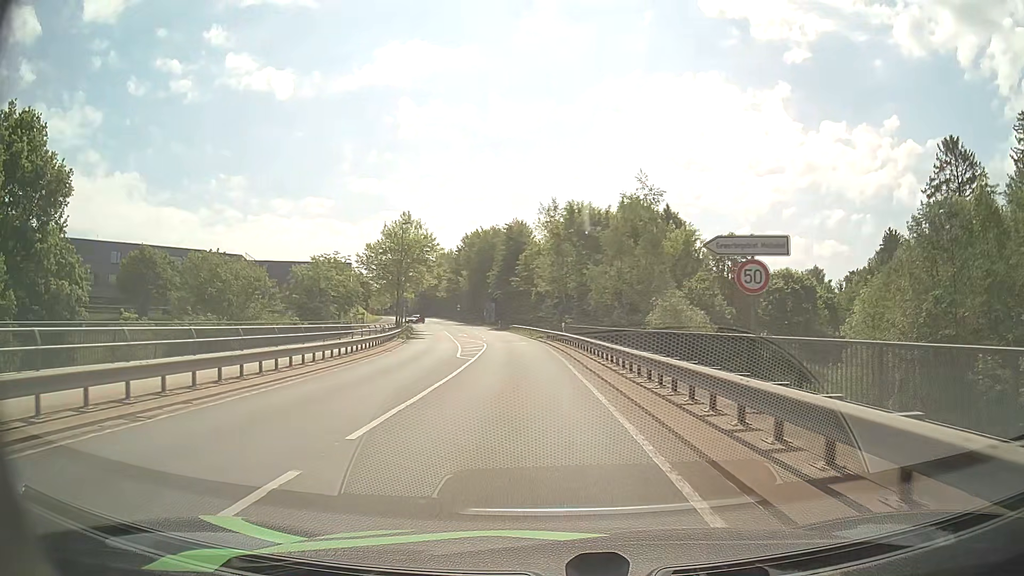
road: secondary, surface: asphalt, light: Day
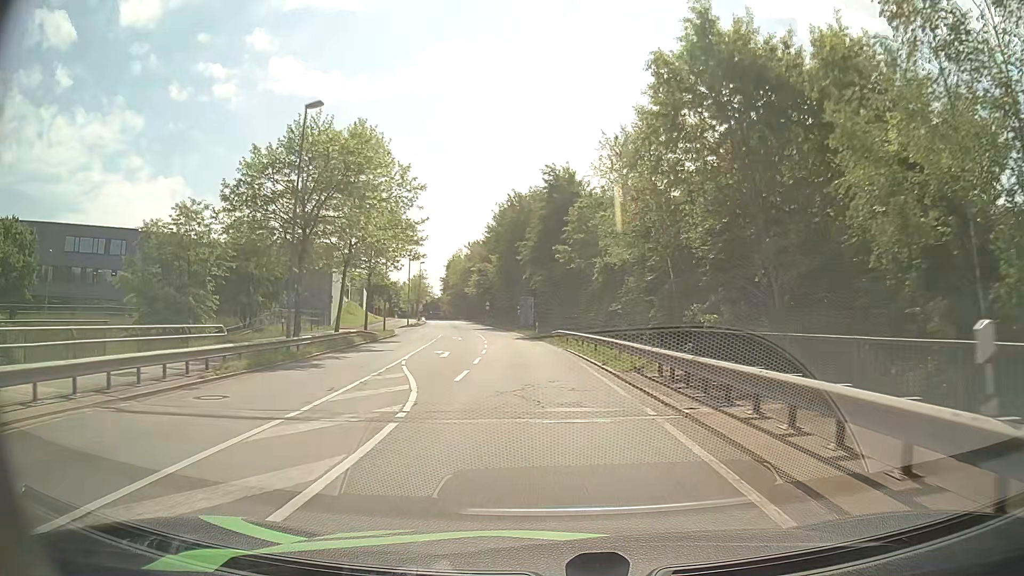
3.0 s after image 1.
(-1.5, +35.4) m; -4°
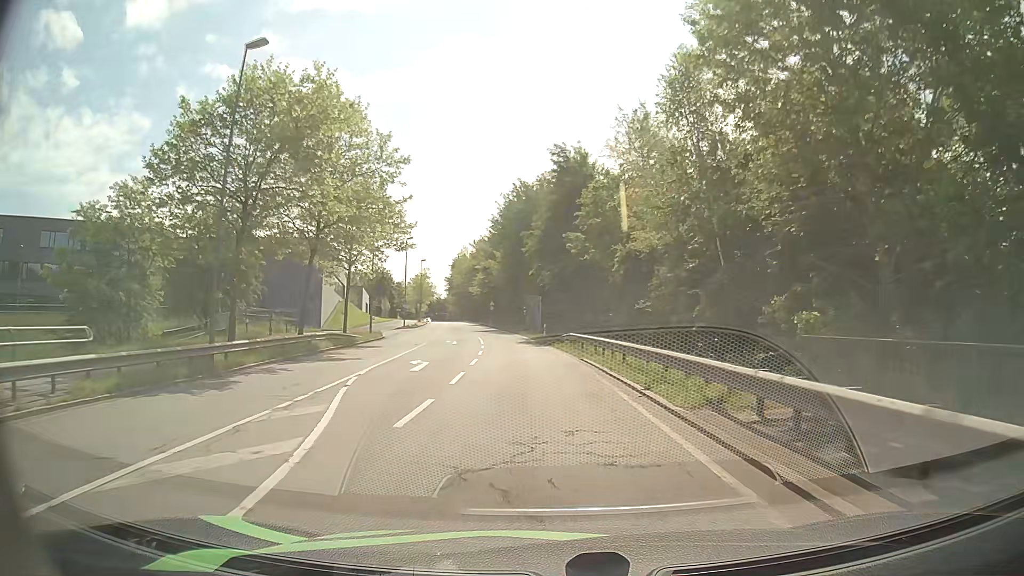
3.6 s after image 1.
(-0.1, +7.0) m; -1°
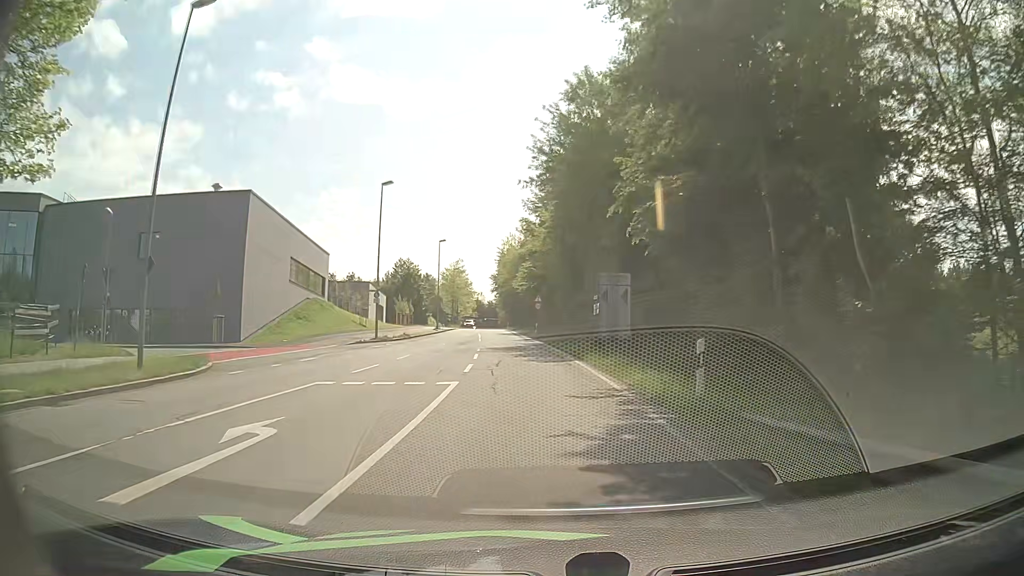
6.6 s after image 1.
(-1.7, +34.6) m; -5°
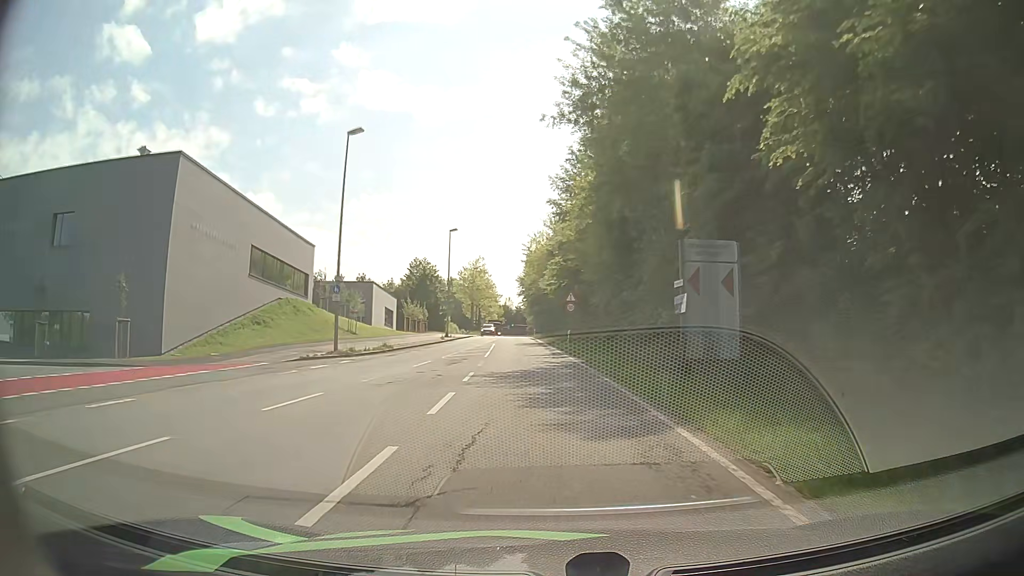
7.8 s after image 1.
(-0.4, +13.9) m; -3°
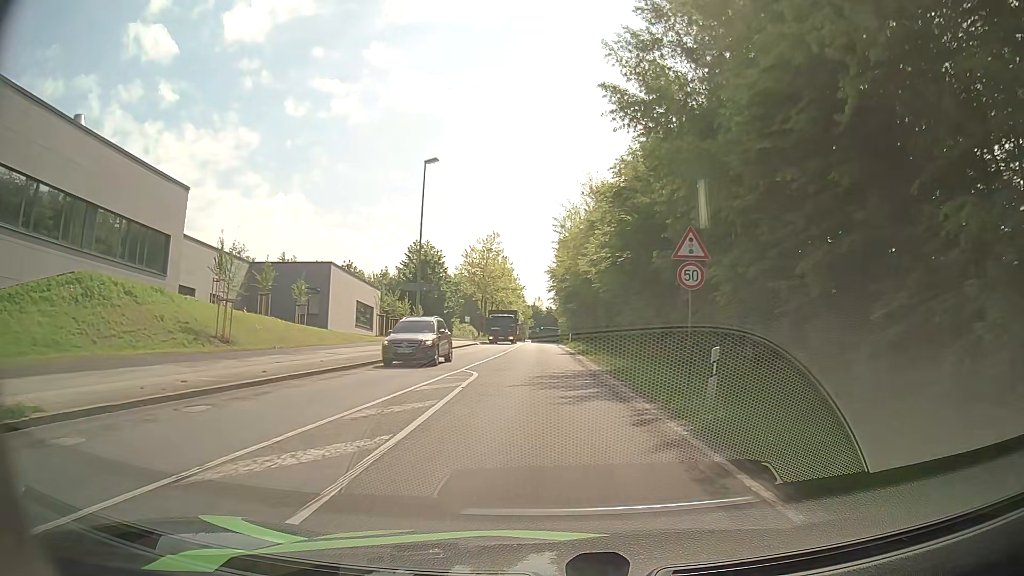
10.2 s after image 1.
(-0.7, +28.4) m; -2°
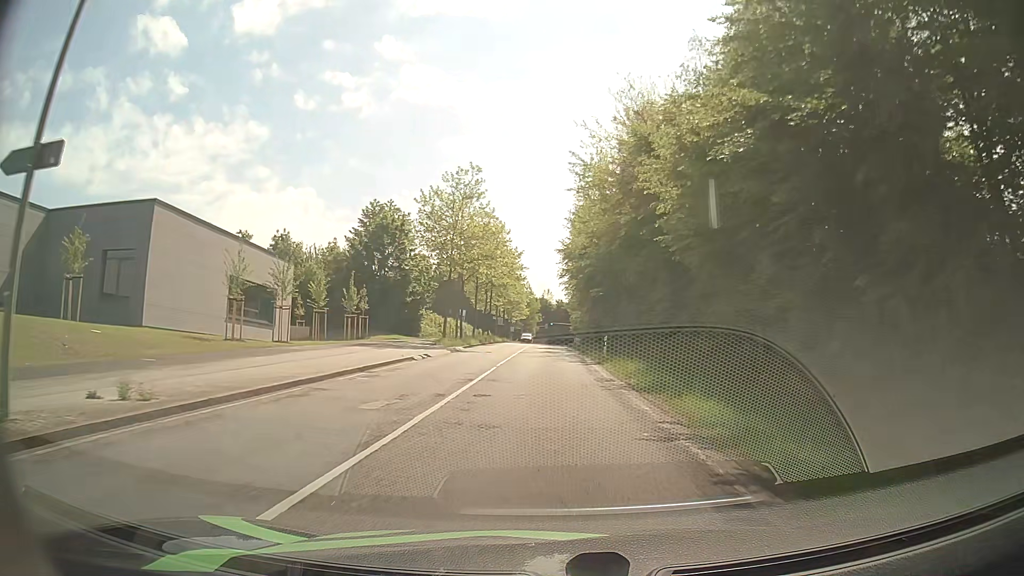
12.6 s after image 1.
(-0.1, +29.3) m; -1°
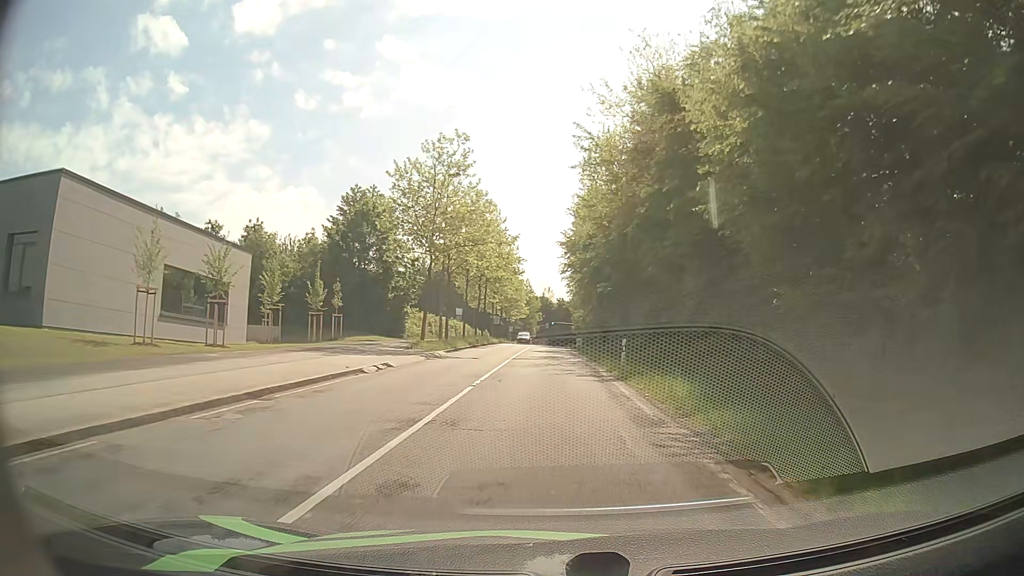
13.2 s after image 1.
(0.0, +7.4) m; 0°
